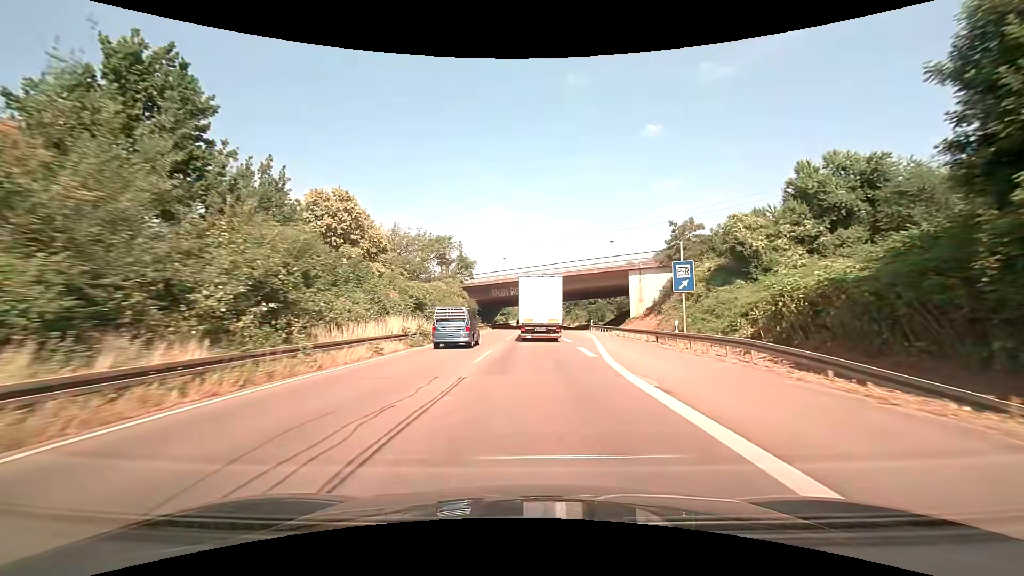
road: trunk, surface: asphalt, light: Day
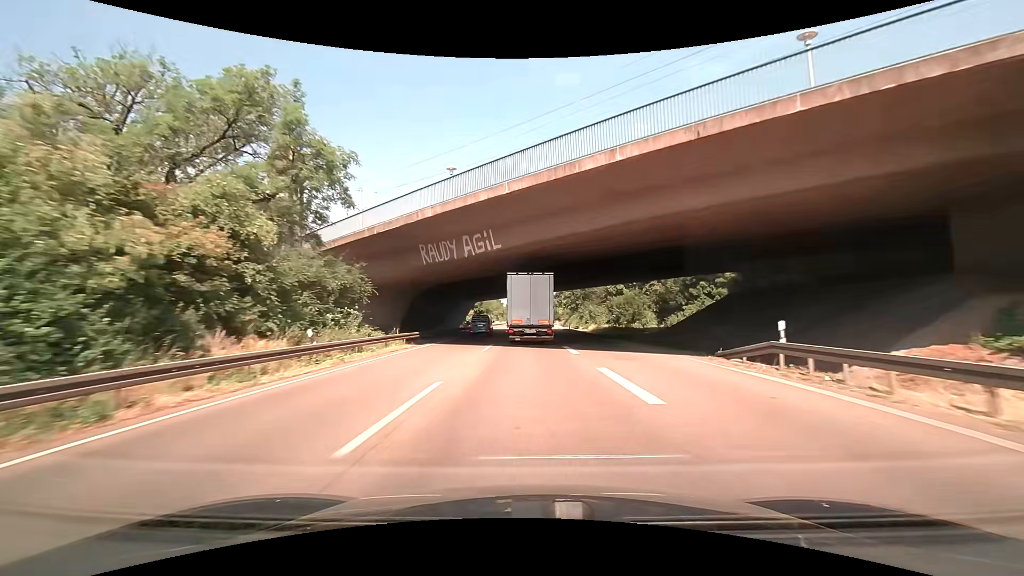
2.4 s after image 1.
(+0.6, +46.5) m; +1°
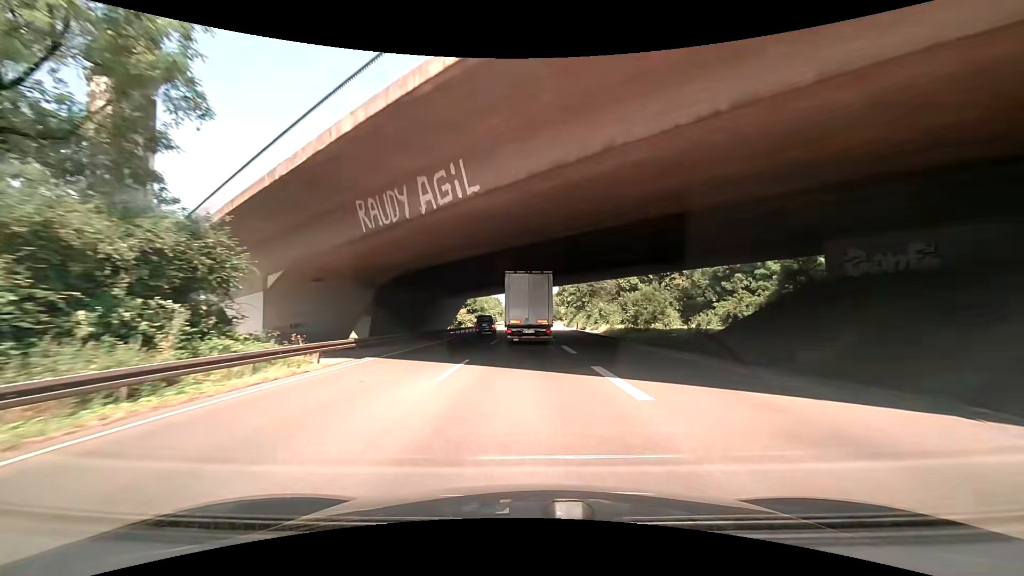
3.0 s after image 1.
(0.0, +11.8) m; 0°
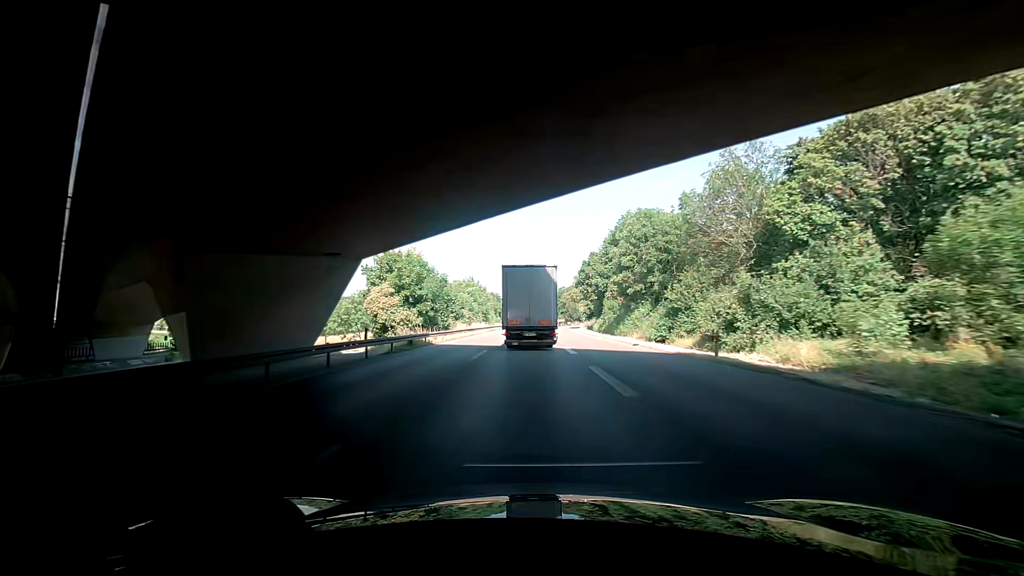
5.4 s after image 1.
(-1.6, +47.7) m; -3°
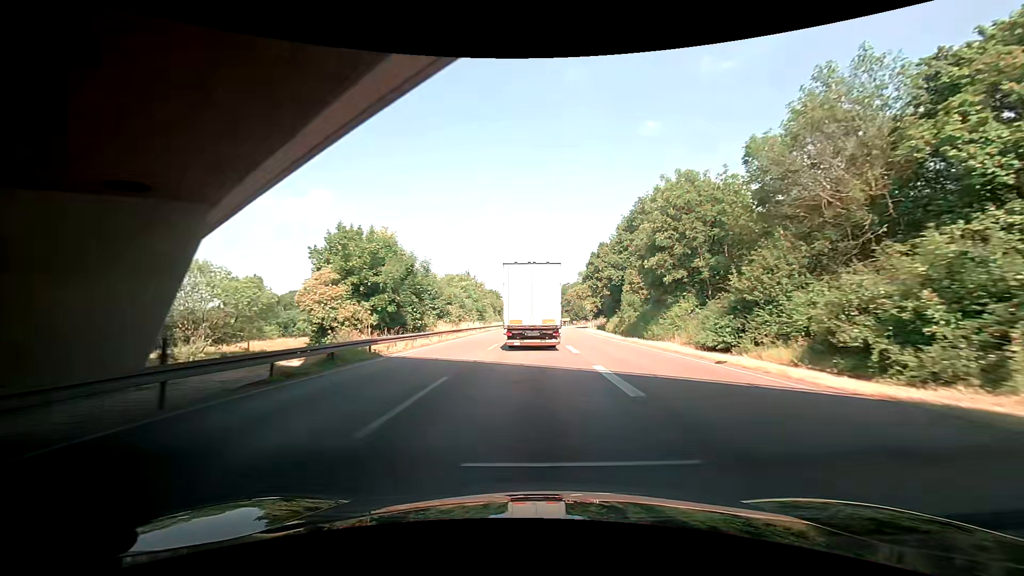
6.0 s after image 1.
(+0.1, +12.0) m; +1°
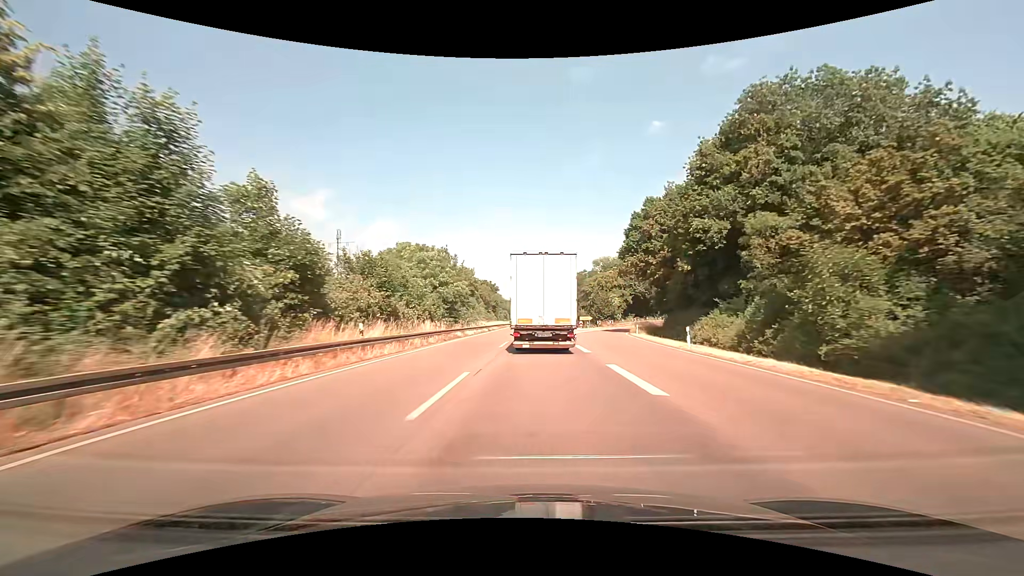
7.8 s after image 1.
(+0.1, +36.0) m; +1°
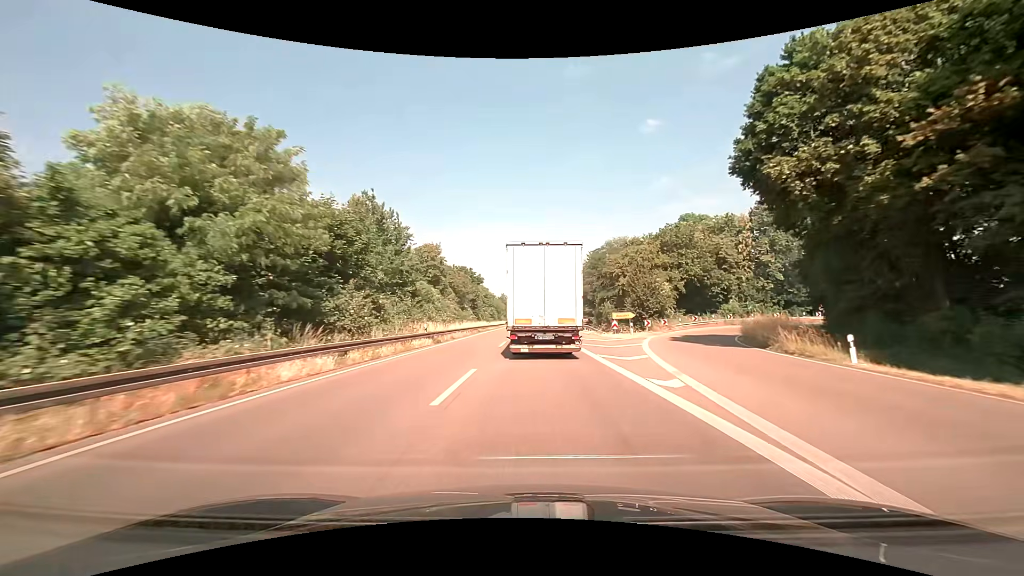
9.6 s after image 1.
(+0.4, +35.5) m; +1°
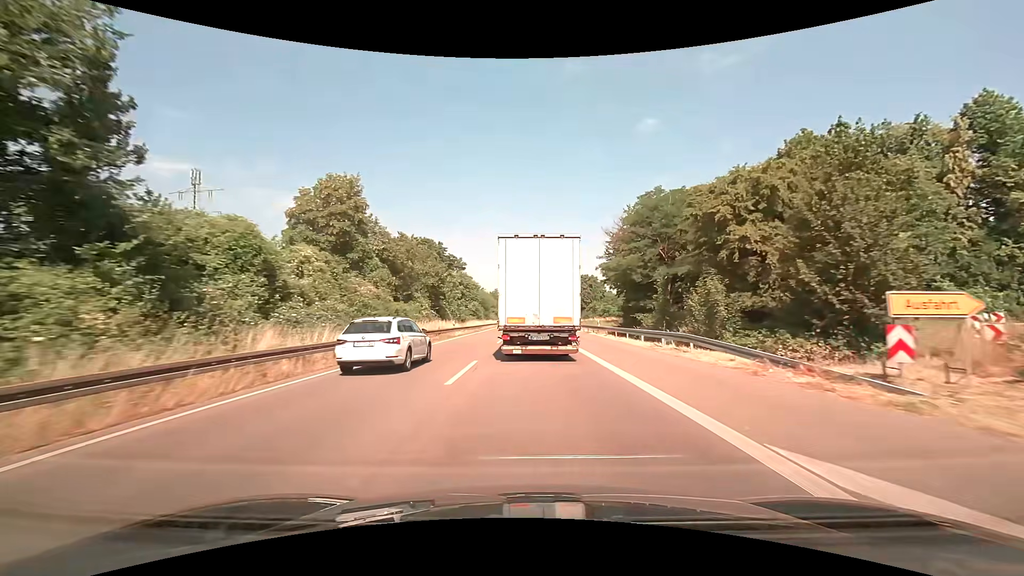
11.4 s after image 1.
(0.0, +34.3) m; 0°
(0, +10) (0, +20) (0, +30) (0, +40) (0, +50) (0, +60) (-1, +70) (-1, +80) (-2, +90) (-2, +100) m
